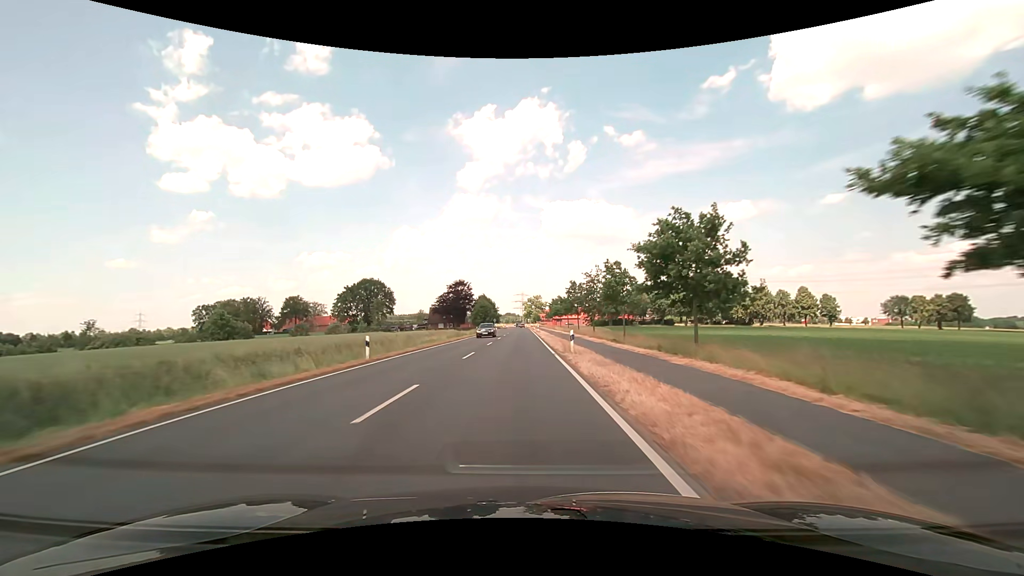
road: secondary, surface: asphalt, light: Day
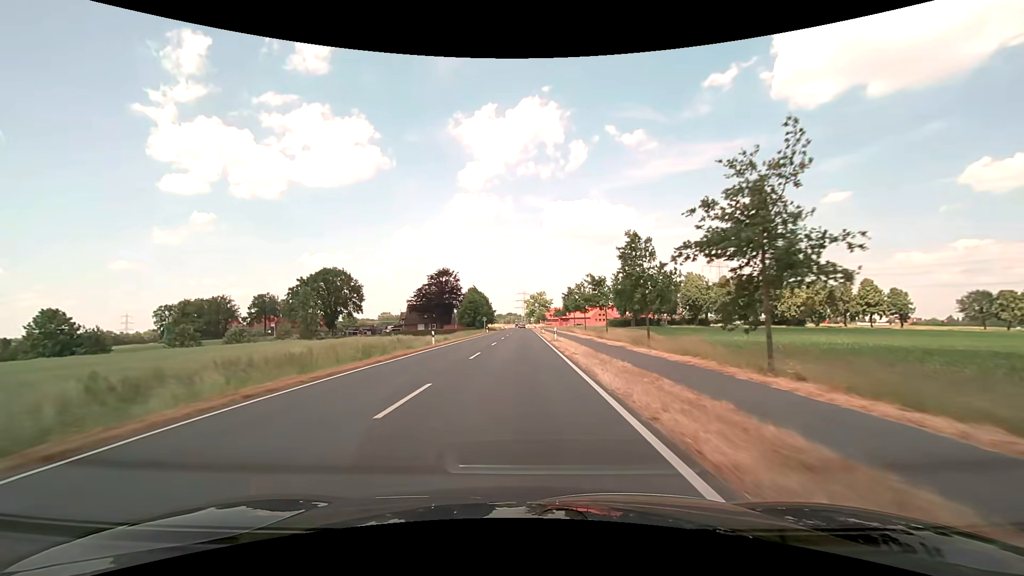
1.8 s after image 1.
(-0.1, +35.8) m; 0°
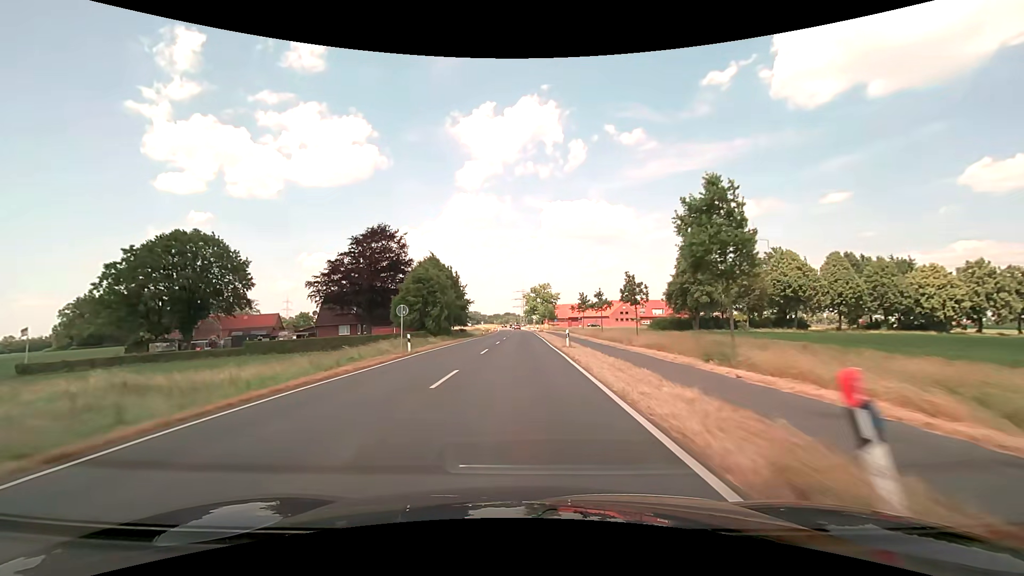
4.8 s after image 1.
(+0.1, +56.7) m; 0°
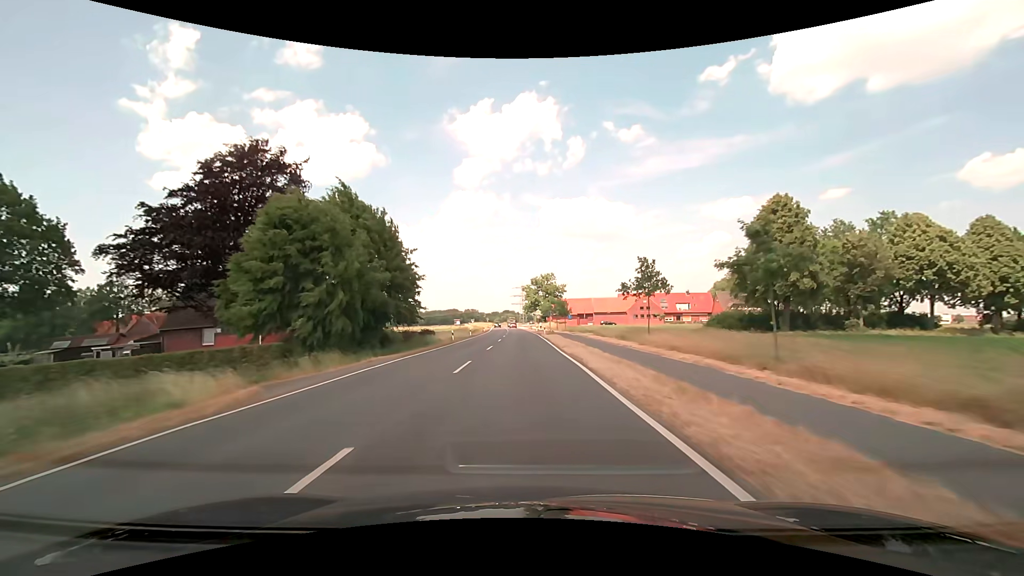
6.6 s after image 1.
(+0.1, +32.9) m; 0°
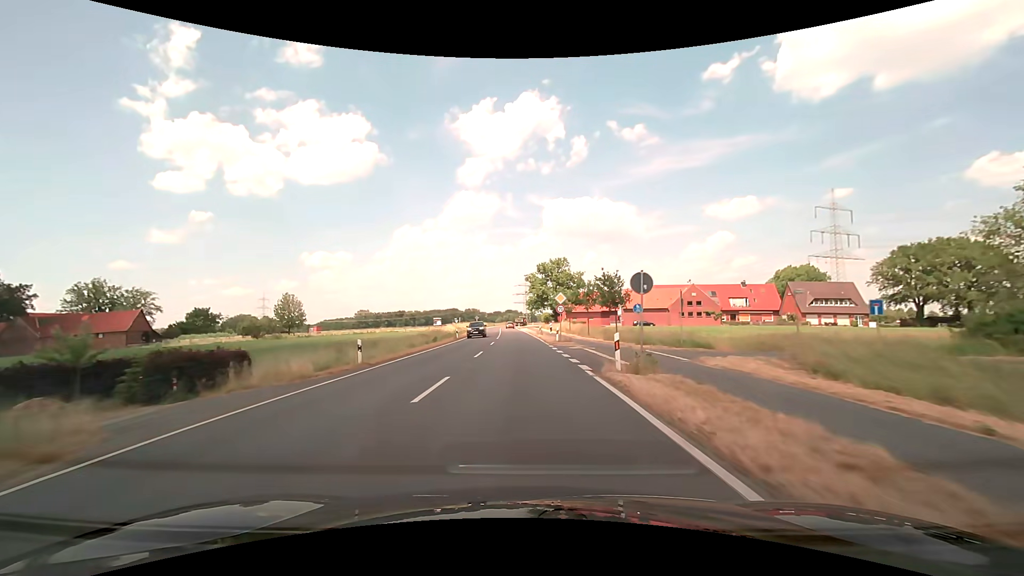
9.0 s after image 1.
(-0.1, +41.5) m; 0°
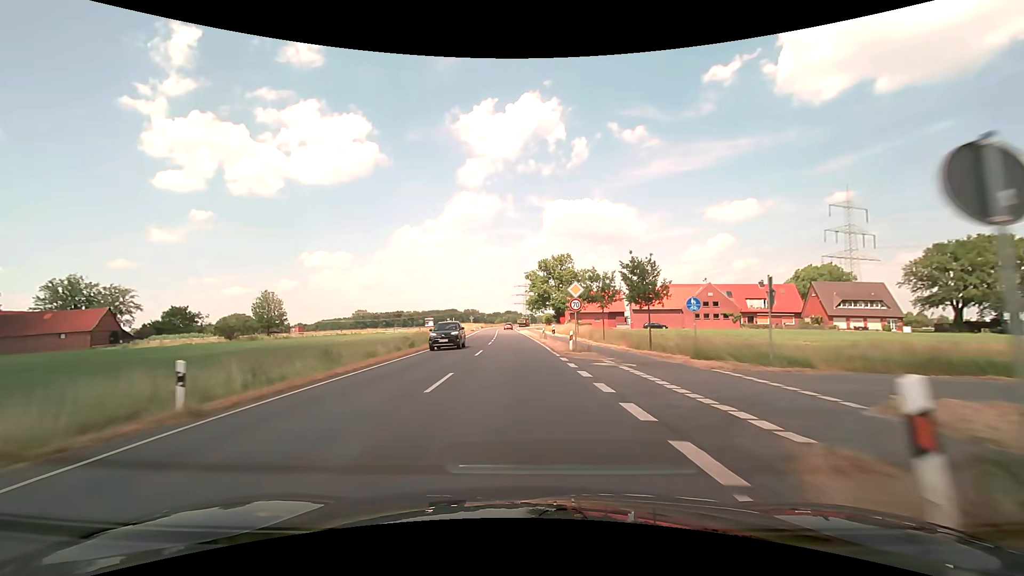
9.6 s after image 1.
(0.0, +9.9) m; 0°
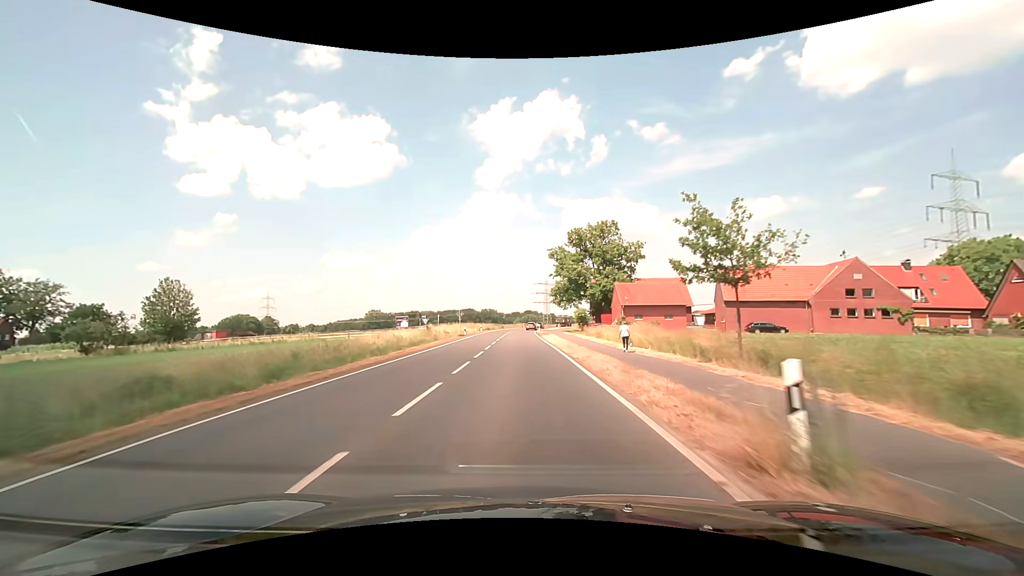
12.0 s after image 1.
(-0.5, +38.8) m; -2°
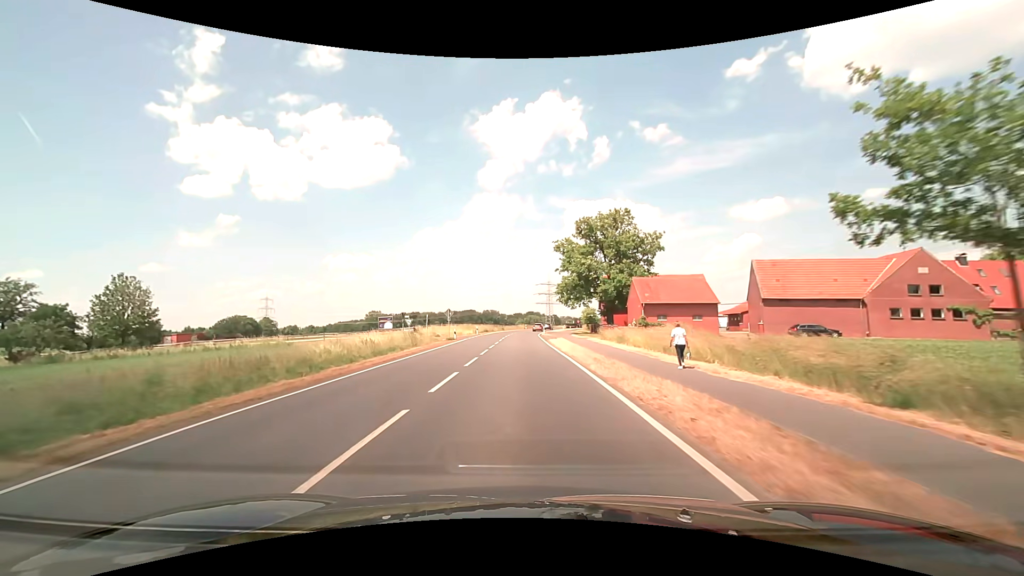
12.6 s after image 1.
(0.0, +9.6) m; 0°
(0, +10) (0, +20) (0, +30) (0, +40) (0, +50) (0, +60) (+1, +70) (+1, +80) (+2, +90) (+4, +100) m
